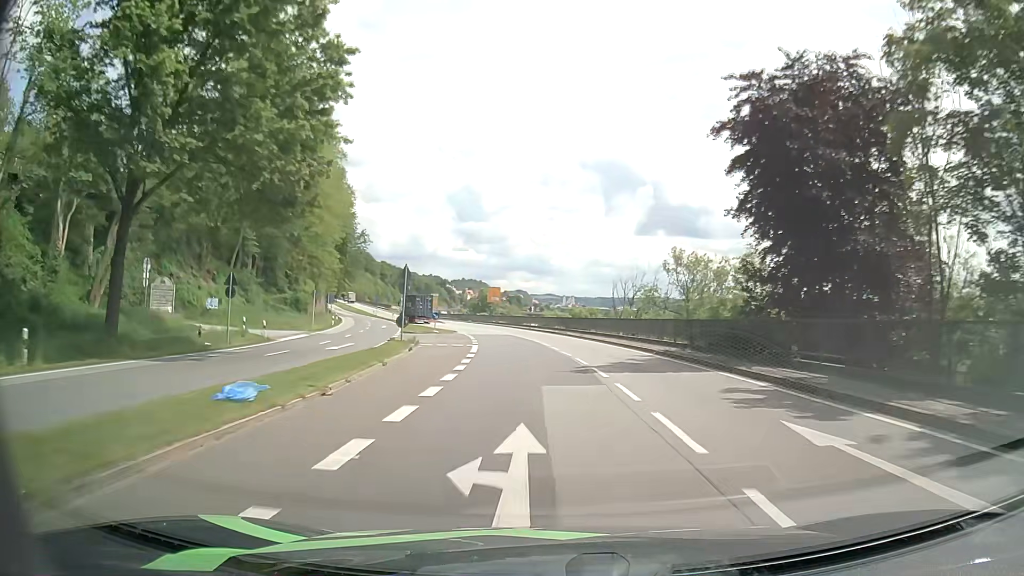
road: primary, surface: asphalt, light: Day
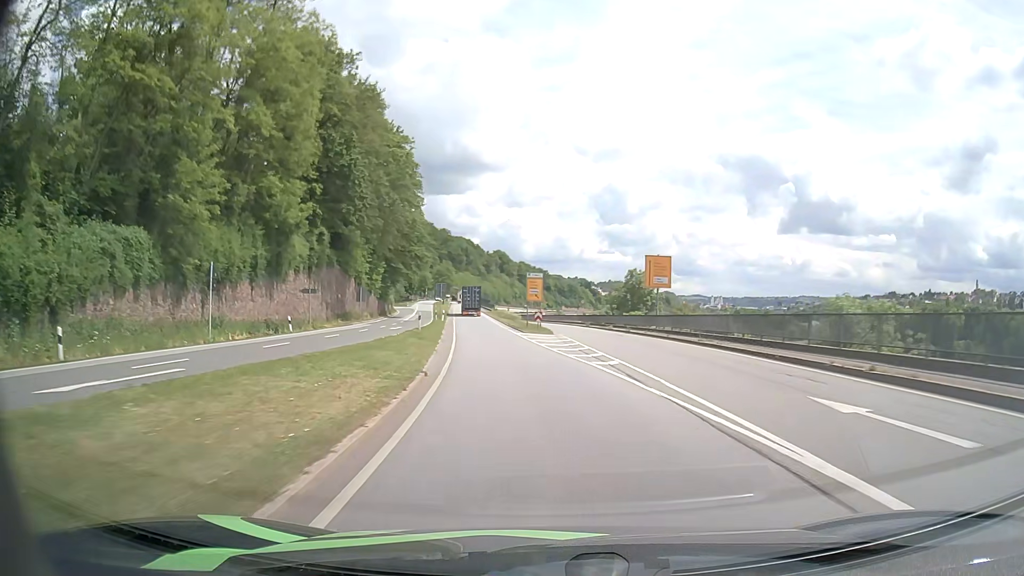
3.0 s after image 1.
(-5.8, +55.3) m; -13°
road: primary_link
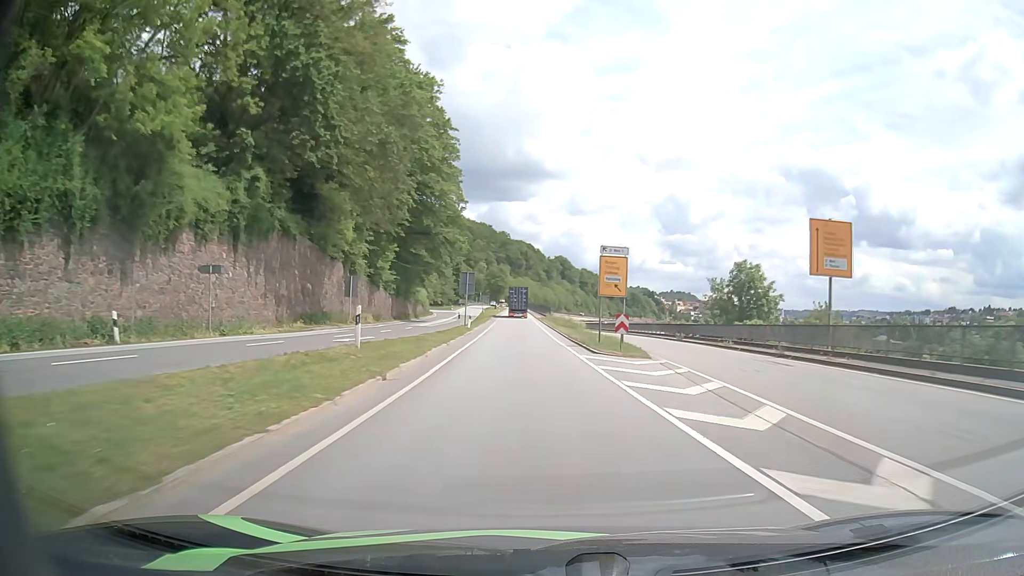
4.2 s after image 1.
(-0.9, +22.9) m; -4°
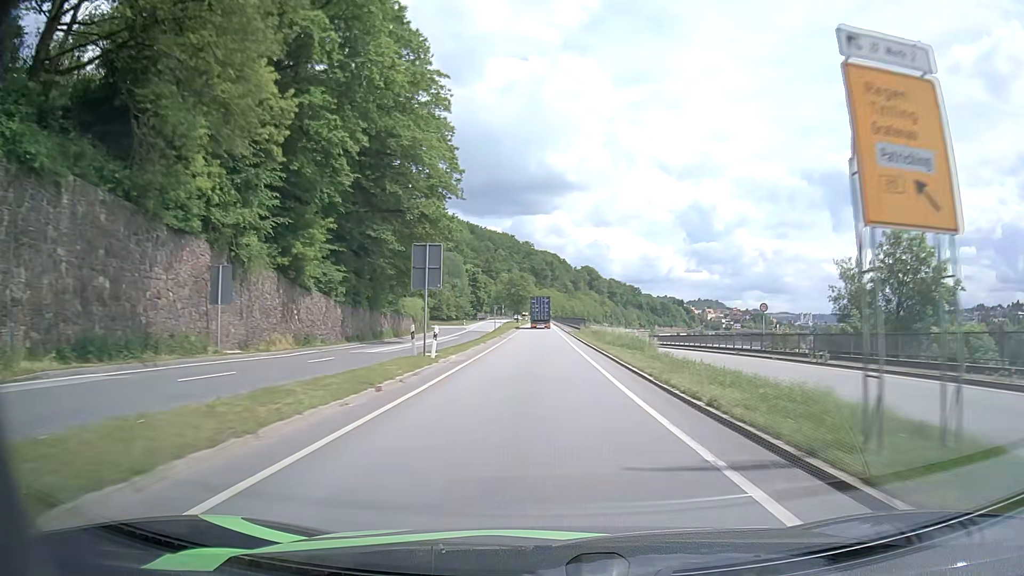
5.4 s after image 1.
(-0.6, +23.7) m; -2°
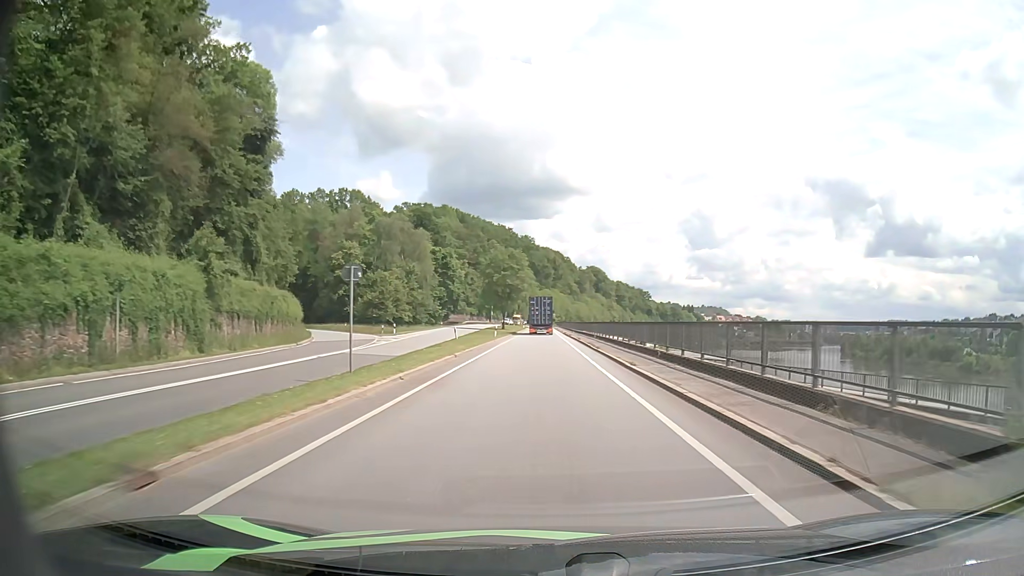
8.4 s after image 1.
(-0.7, +58.8) m; 0°
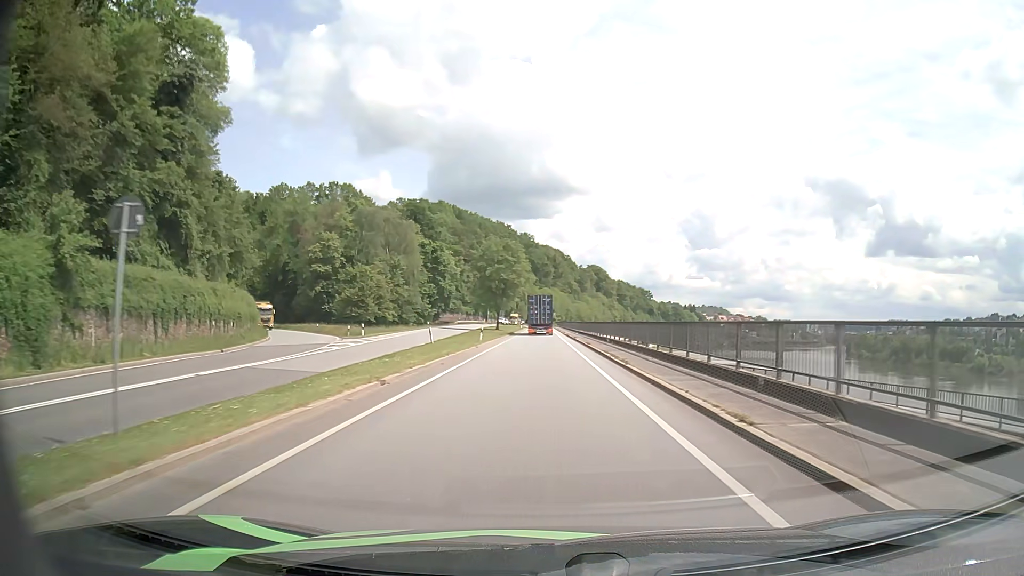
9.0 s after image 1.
(0.0, +11.1) m; 0°
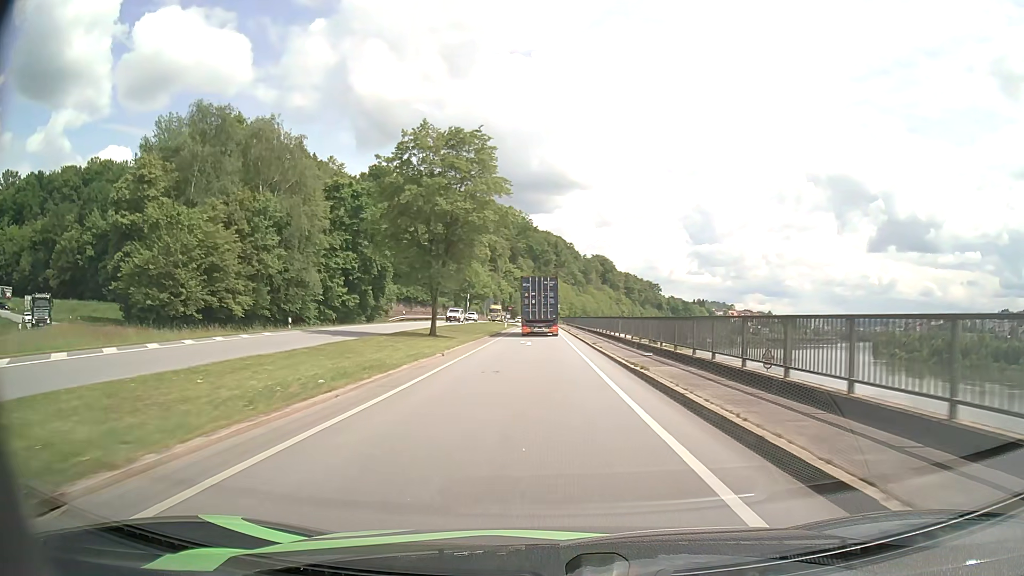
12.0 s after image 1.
(-0.1, +49.2) m; 0°
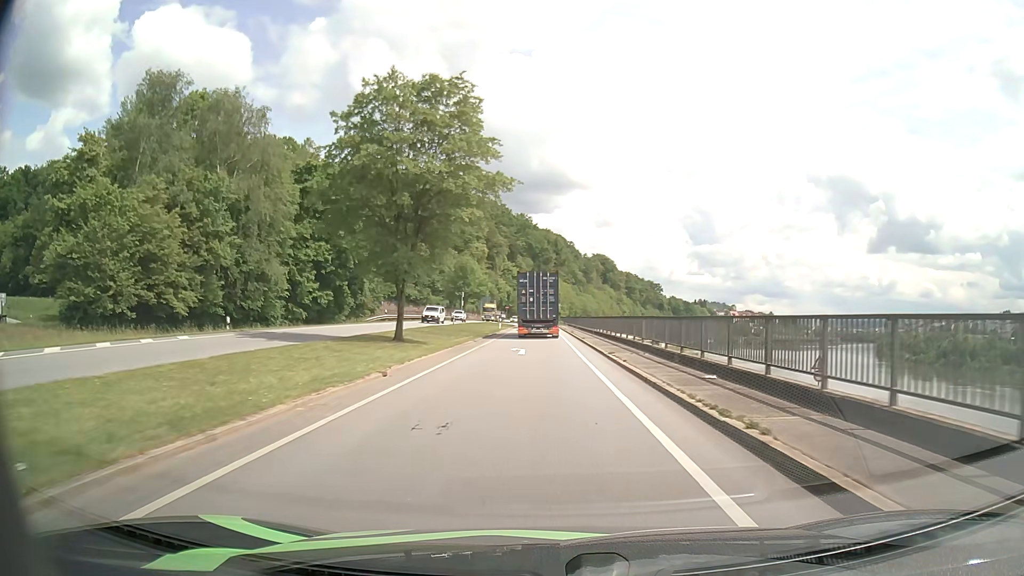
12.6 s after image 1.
(0.0, +8.4) m; 0°
(0, +10) (0, +20) (0, +30) (0, +40) (0, +50) (0, +60) (-1, +70) (-1, +80) (-1, +90) (-1, +100) m
